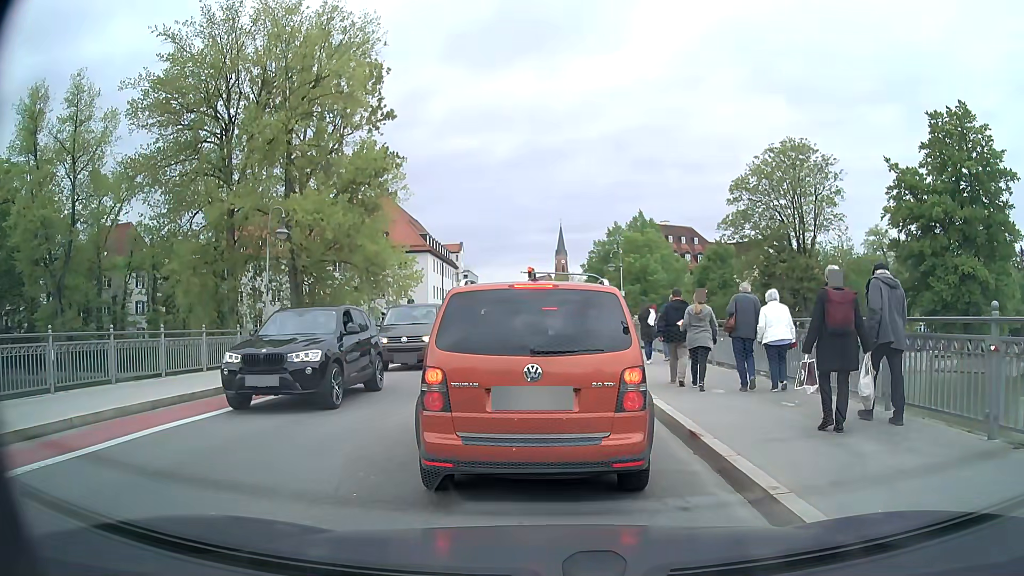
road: secondary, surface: asphalt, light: Day
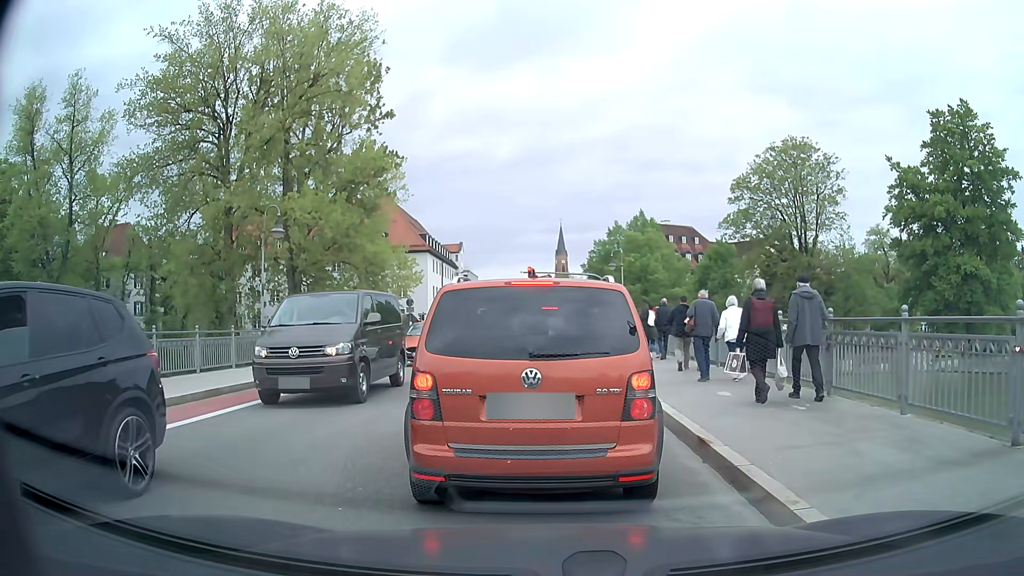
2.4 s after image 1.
(0.0, +0.4) m; 0°
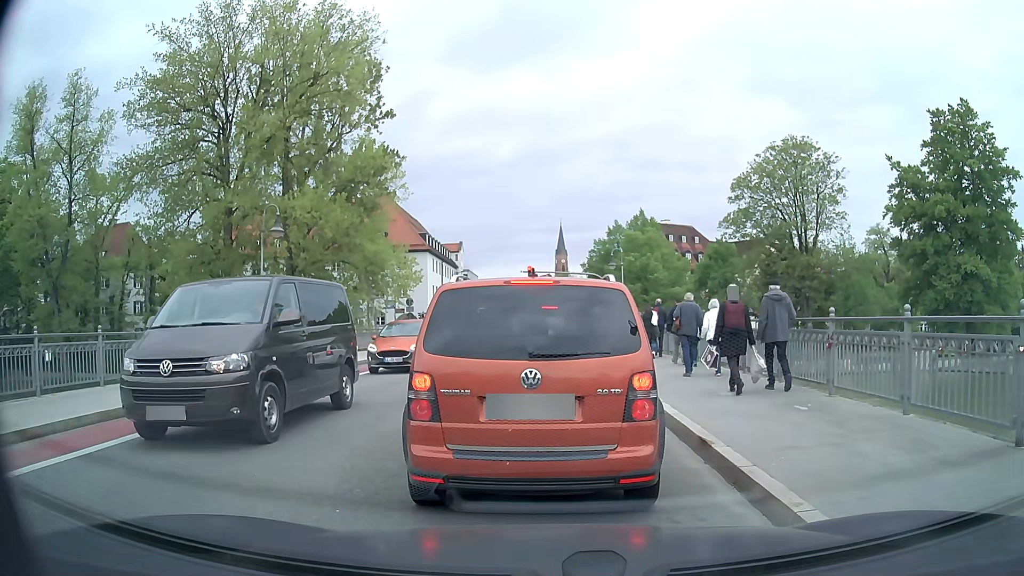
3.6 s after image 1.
(0.0, +0.1) m; 0°
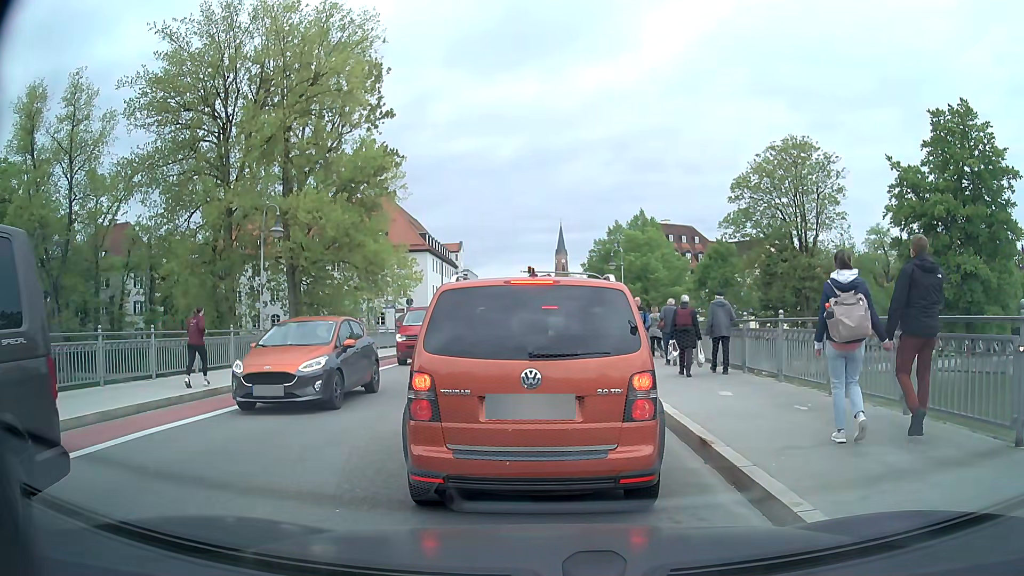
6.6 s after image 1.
(0.0, 0.0) m; 0°
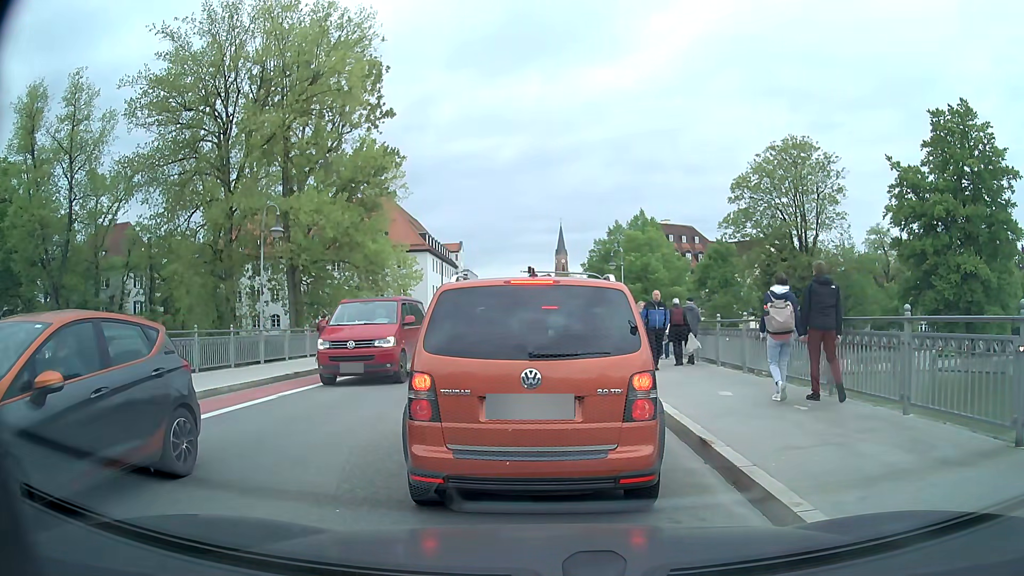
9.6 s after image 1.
(0.0, 0.0) m; 0°
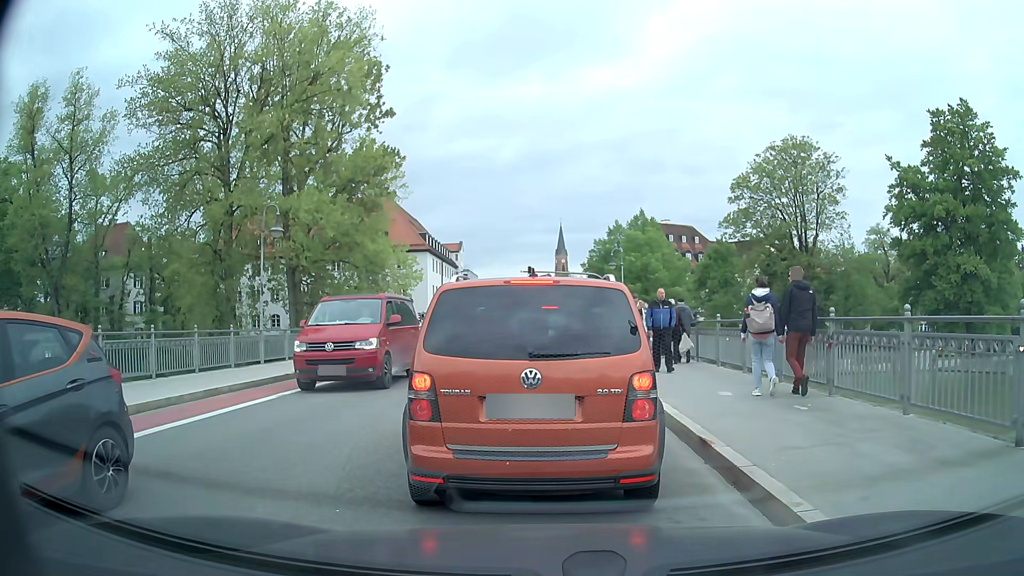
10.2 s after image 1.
(0.0, 0.0) m; 0°
